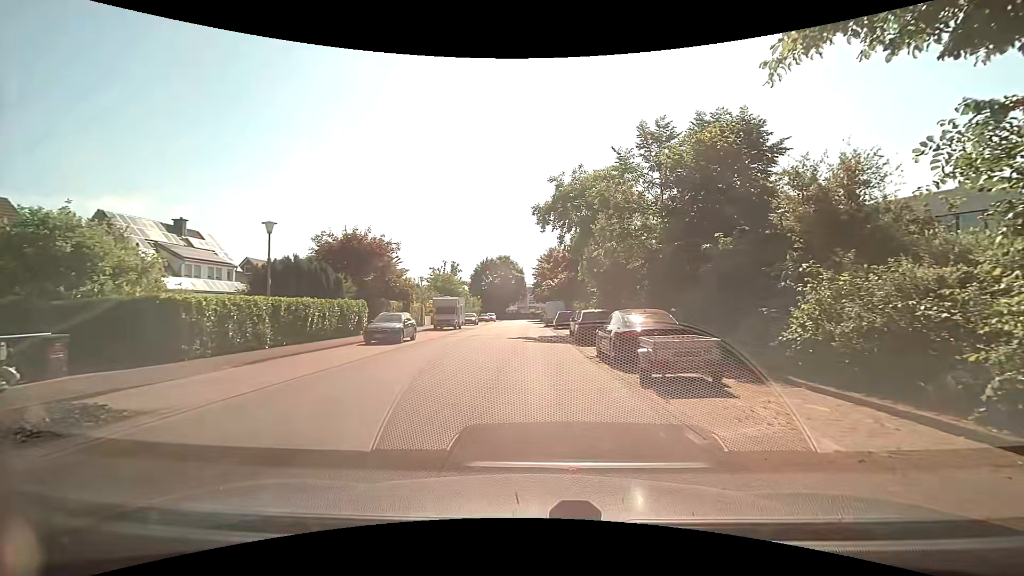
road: residential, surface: paved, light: Day
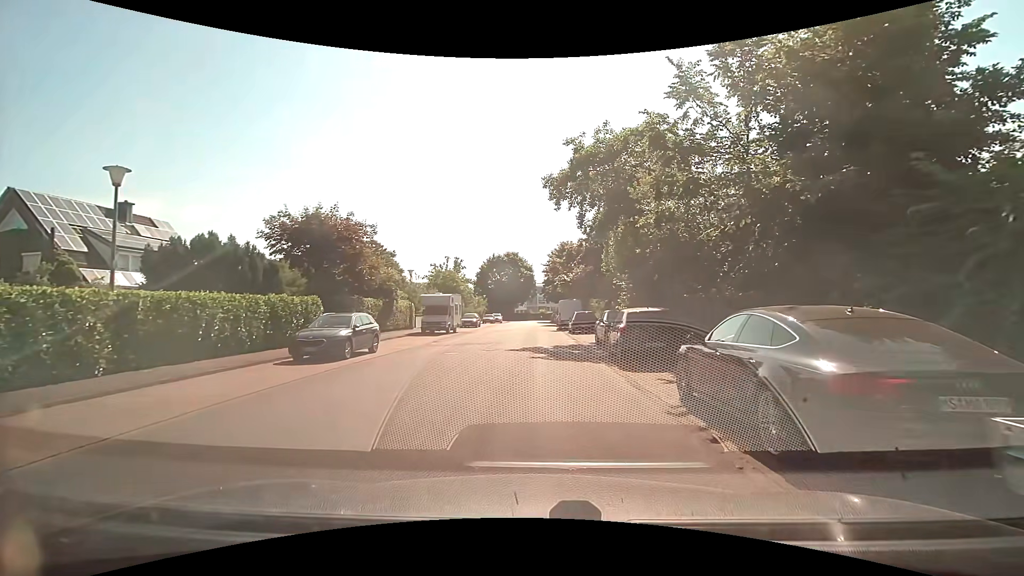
(-0.2, +8.0) m; -2°
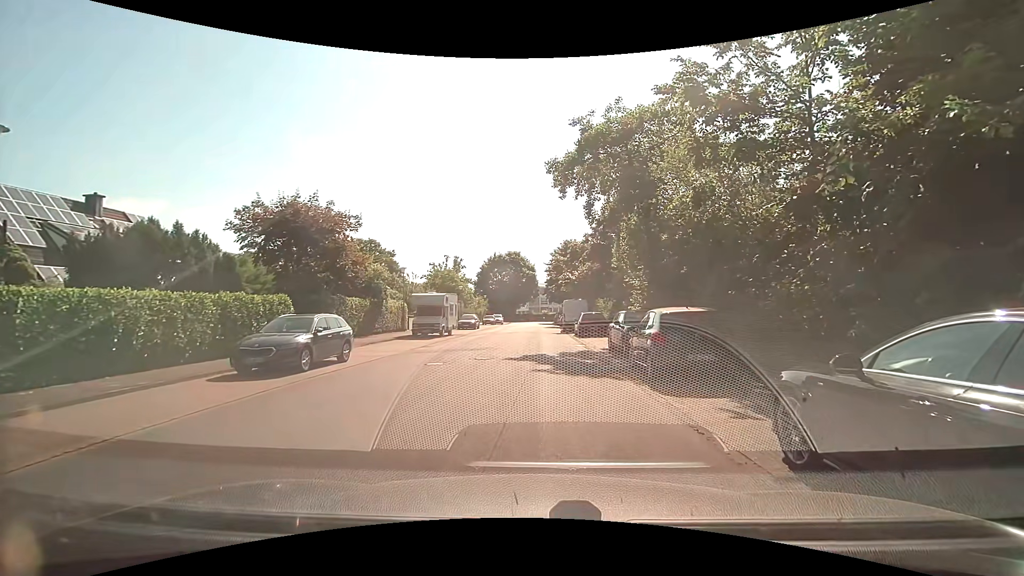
(0.0, +3.0) m; -1°
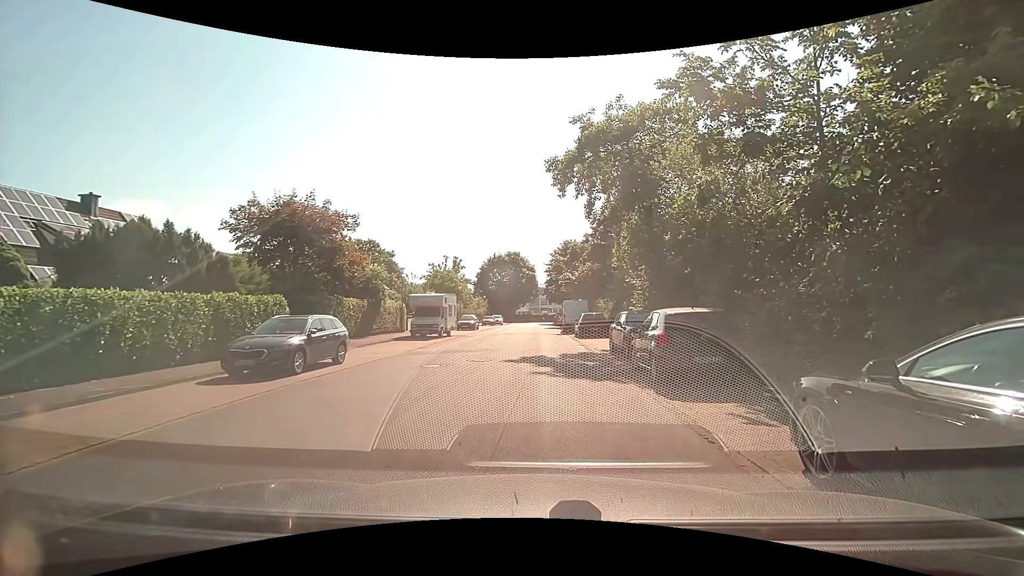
(0.0, +0.4) m; 0°
